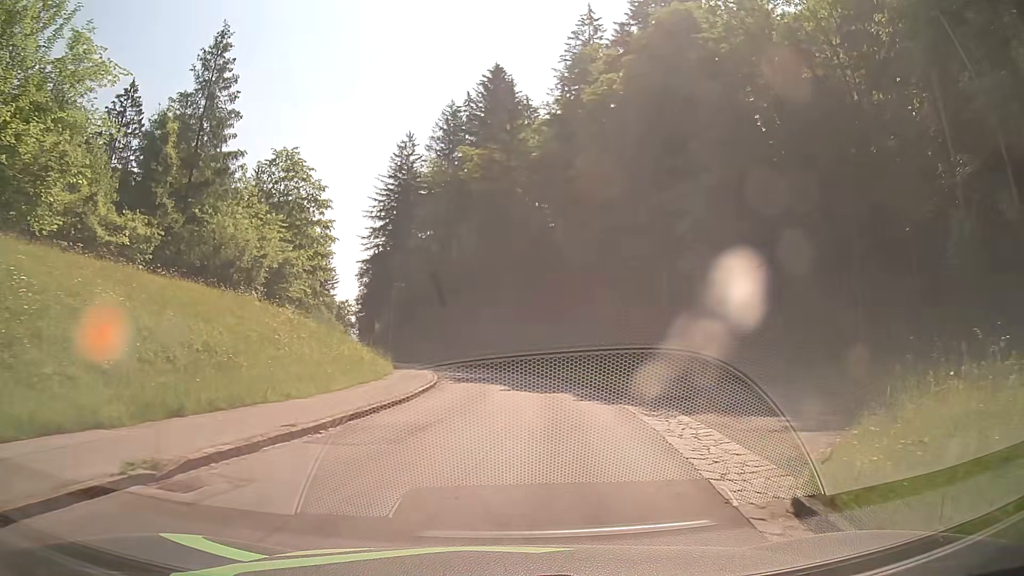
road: tertiary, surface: asphalt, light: Day
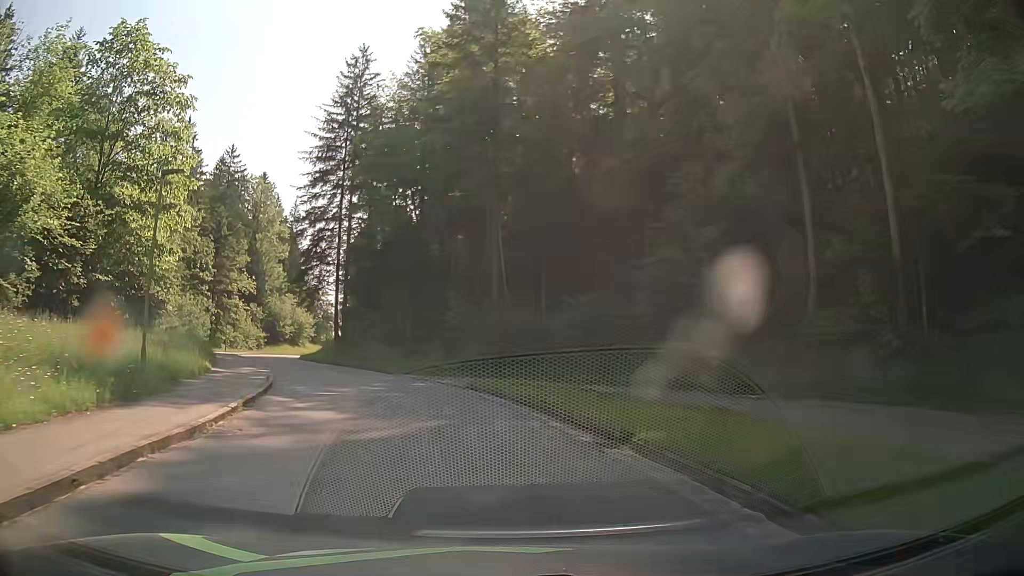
(+0.9, +25.3) m; -2°
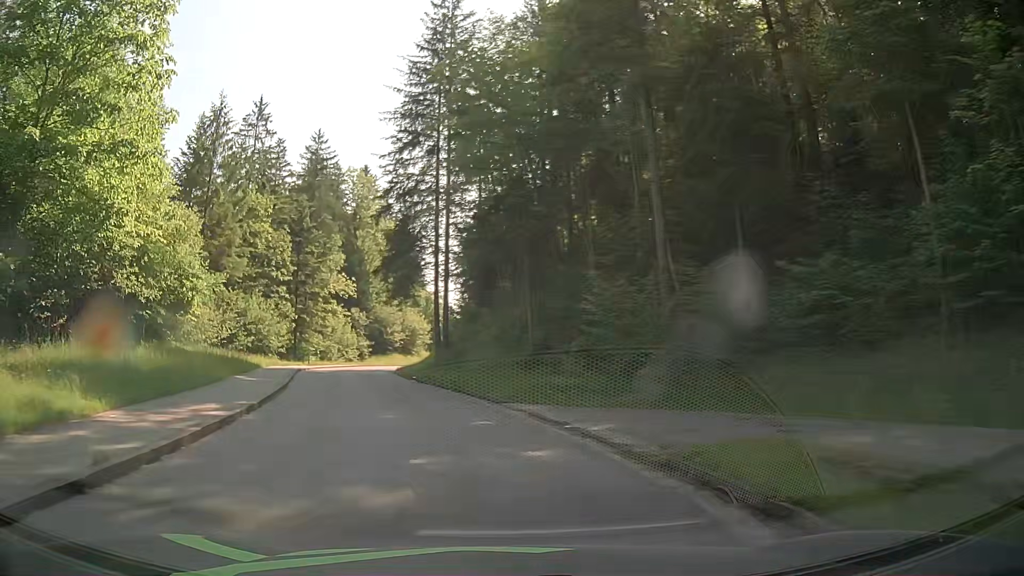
(-1.0, +13.3) m; -11°
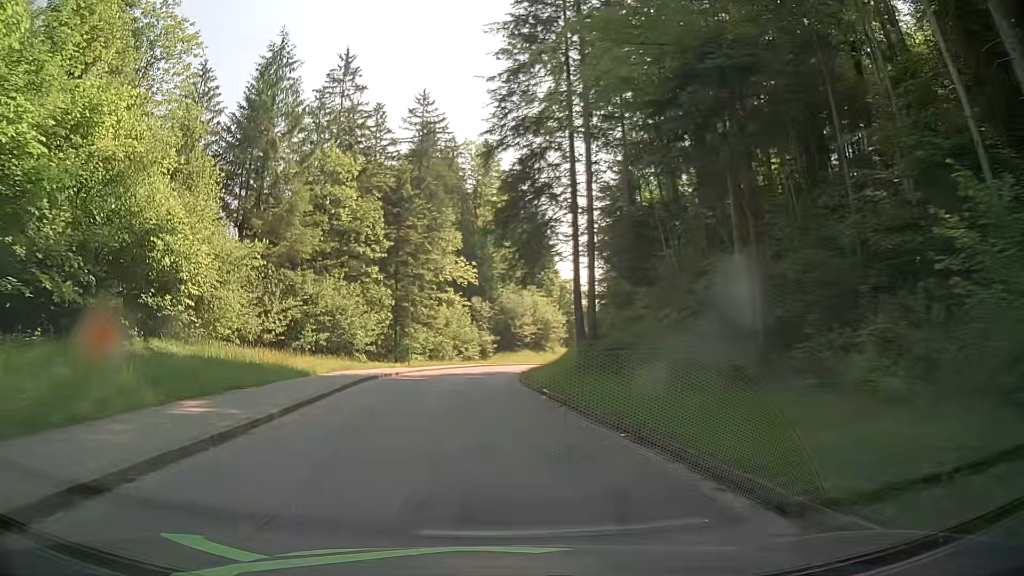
(-1.3, +13.5) m; -11°
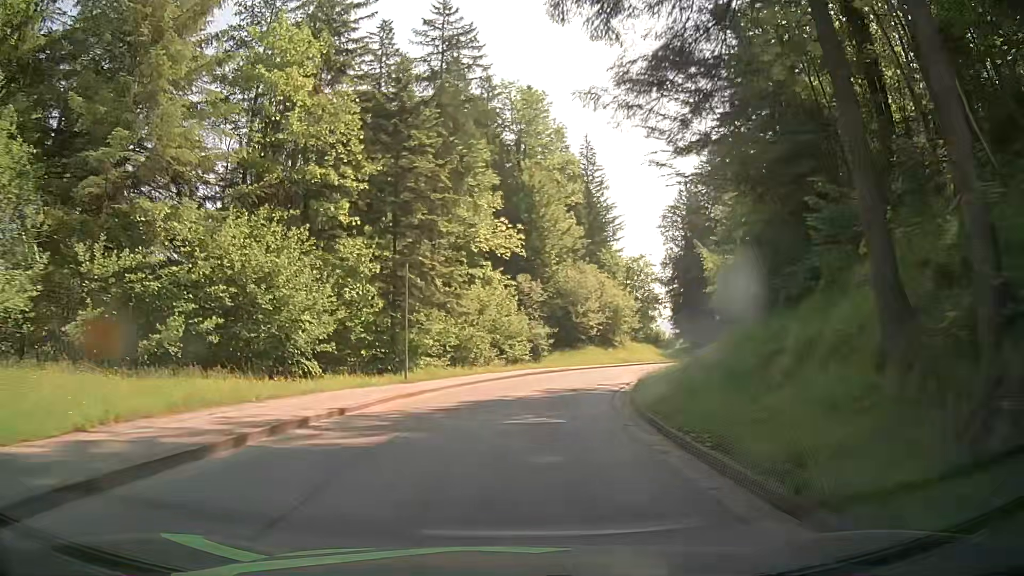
(-1.2, +21.0) m; -4°
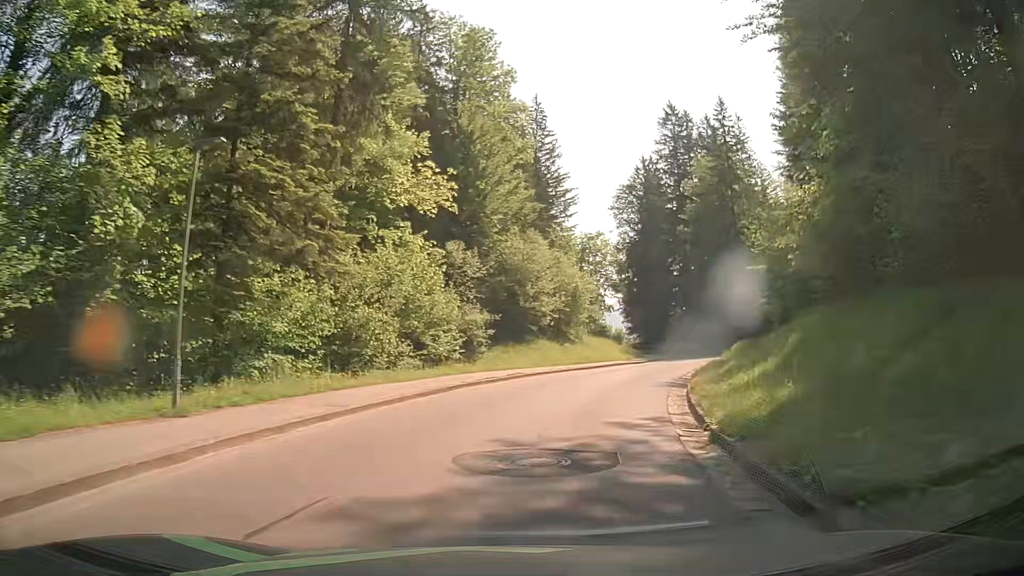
(+0.4, +14.4) m; +5°
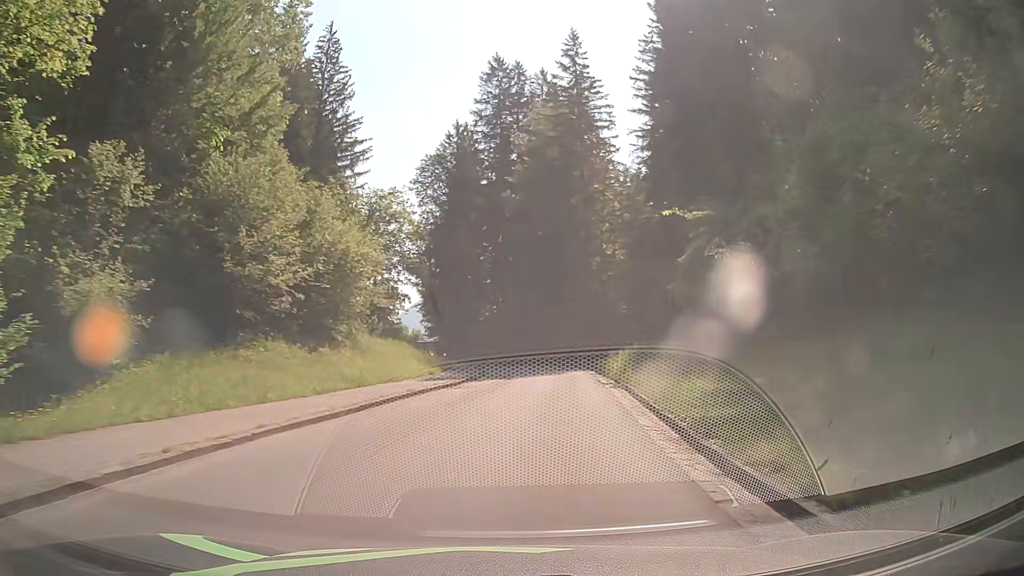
(+3.1, +20.9) m; +17°
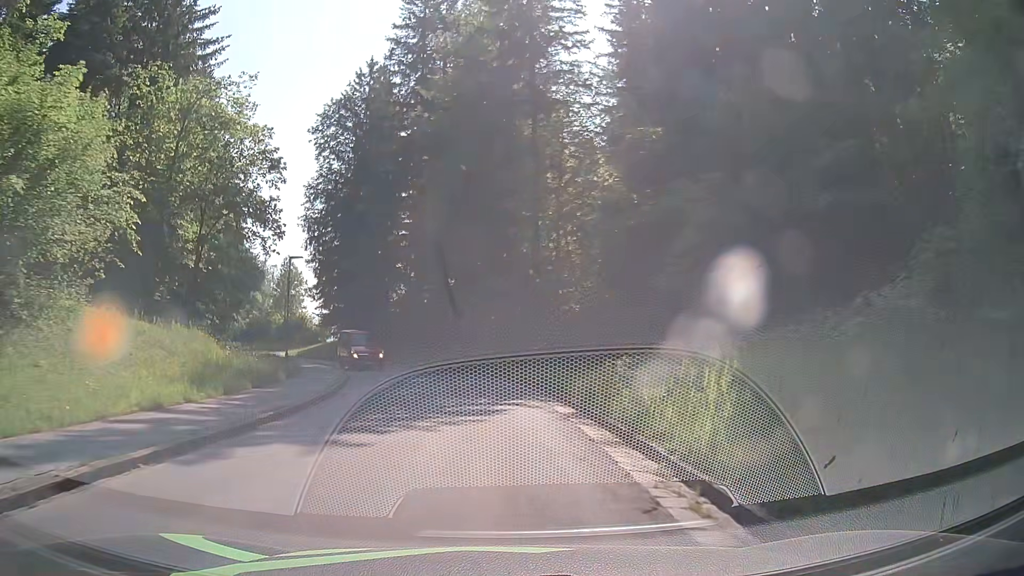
(+1.8, +20.8) m; +7°
(0, +10) (-1, +20) (-3, +30) (-6, +39) (-10, +48) (-15, +57) (-21, +65) (-27, +73) (-30, +83) (-32, +92) m
